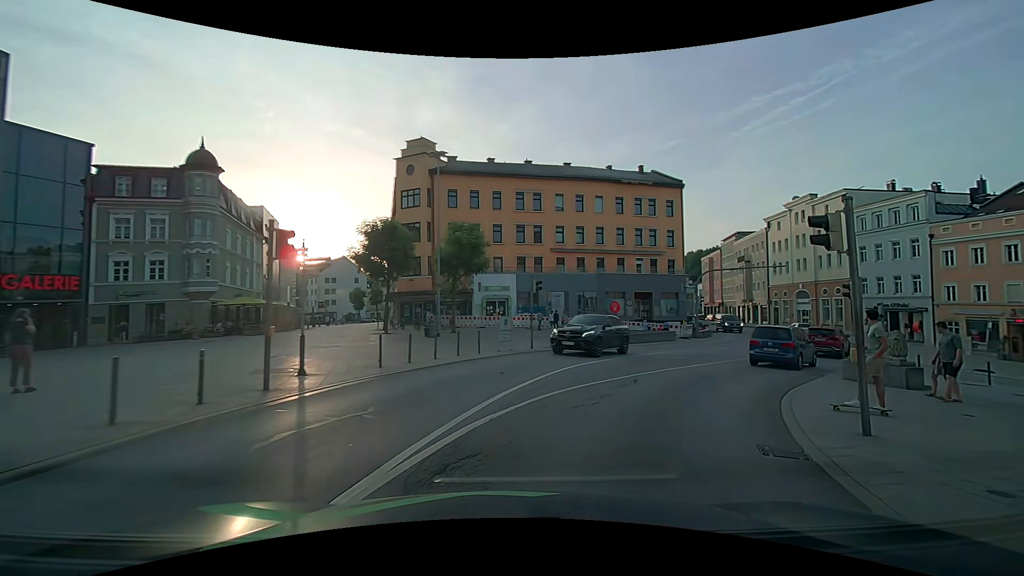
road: primary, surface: asphalt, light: Day
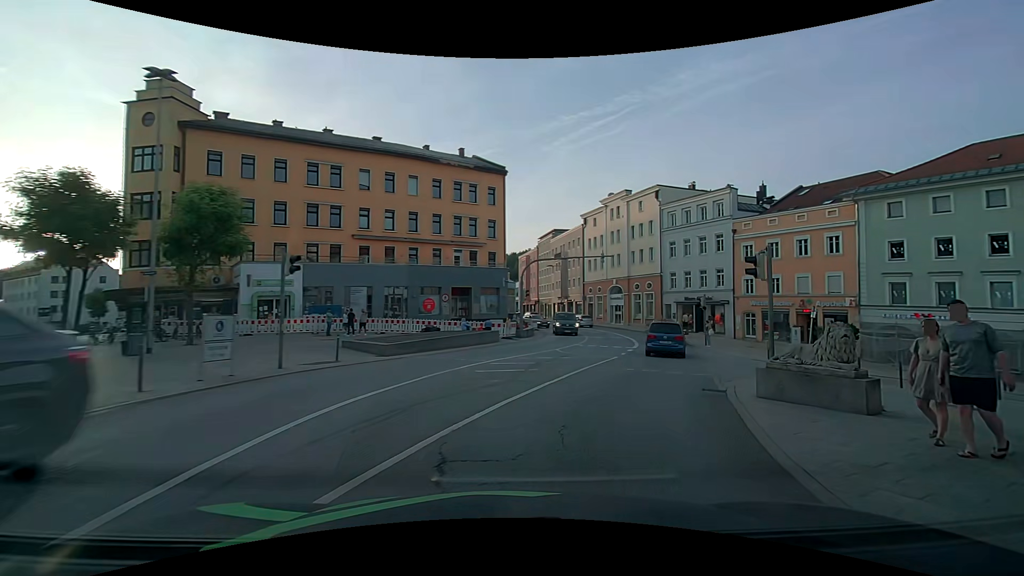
(+1.6, +8.0) m; +23°
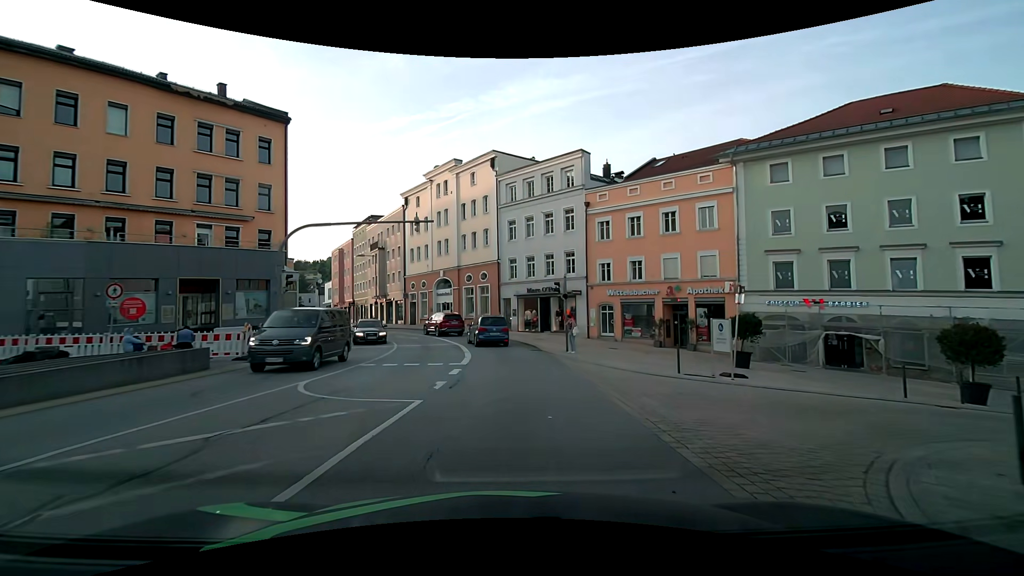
(+2.6, +12.8) m; +19°
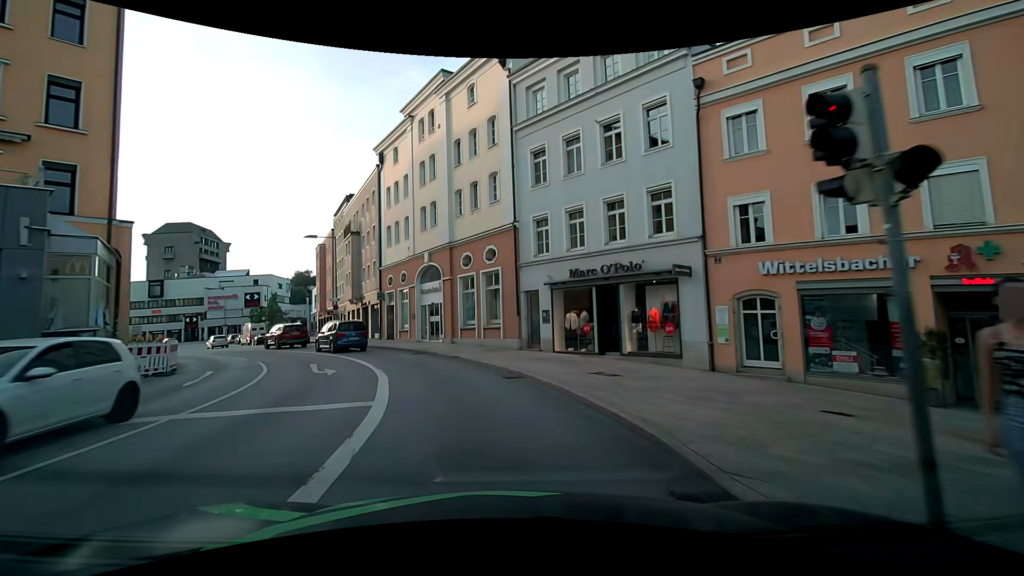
(-0.2, +19.3) m; -3°
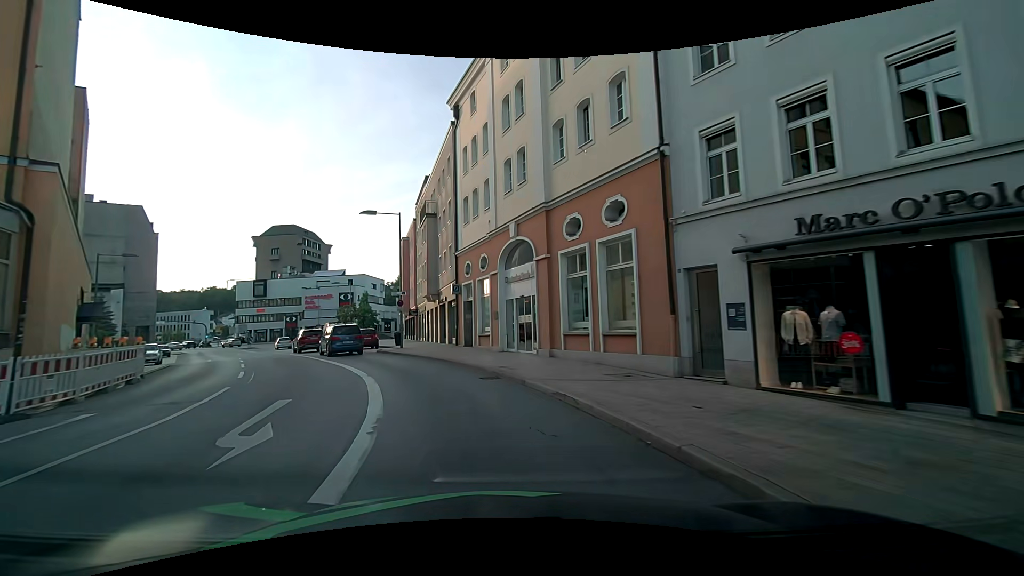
(-0.8, +10.2) m; -10°
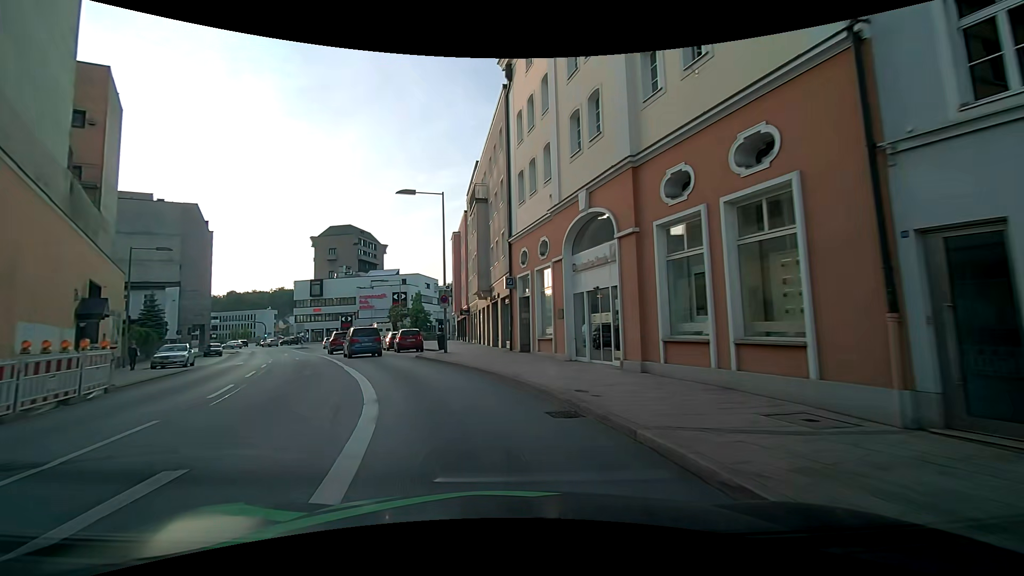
(-0.3, +5.2) m; -6°
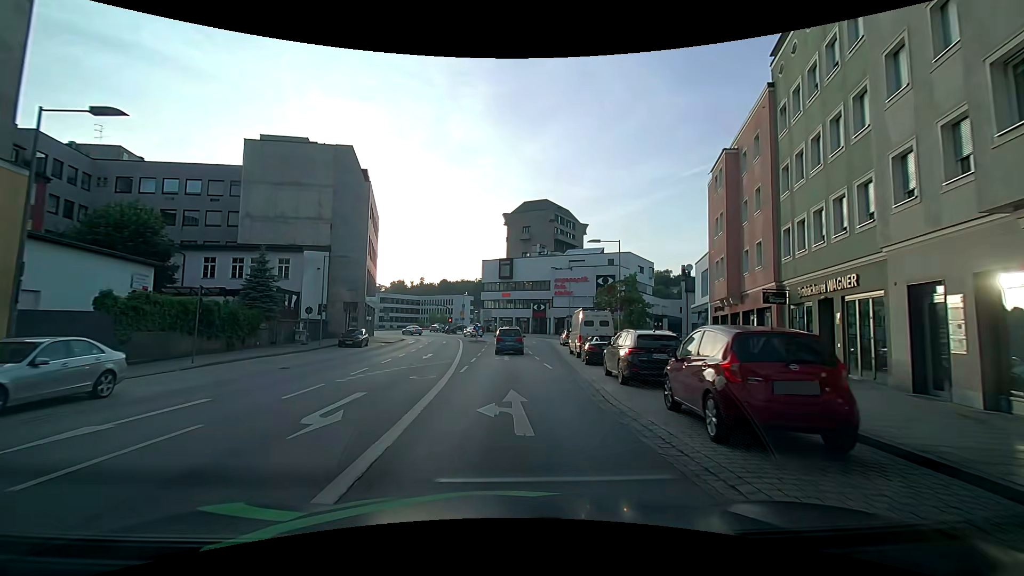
(-6.5, +25.3) m; -23°
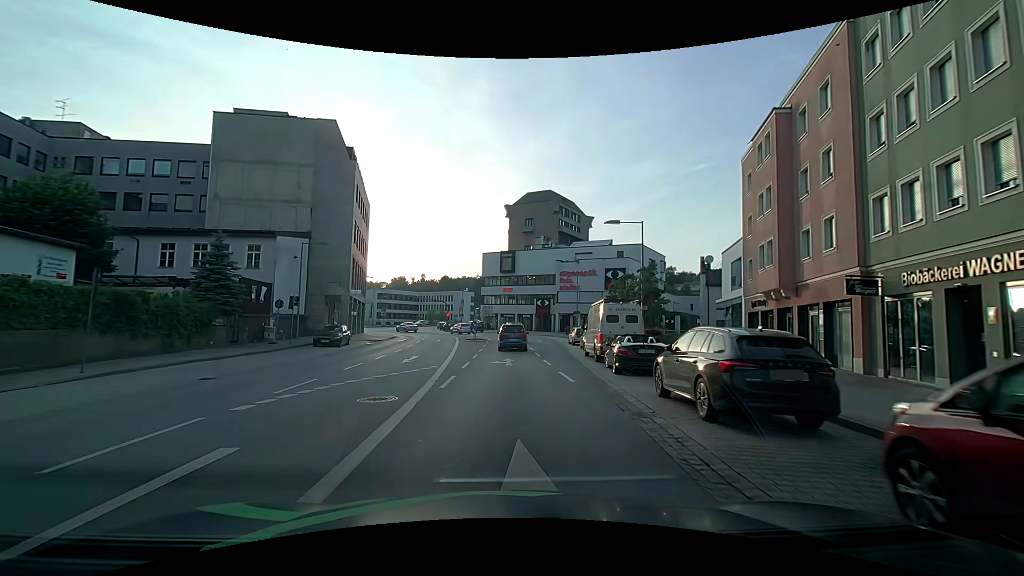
(0.0, +5.6) m; -1°
(0, +10) (0, +20) (0, +30) (0, +40) (0, +50) (-1, +60) (-5, +69) (-10, +77) (-16, +86) (-19, +95) m
